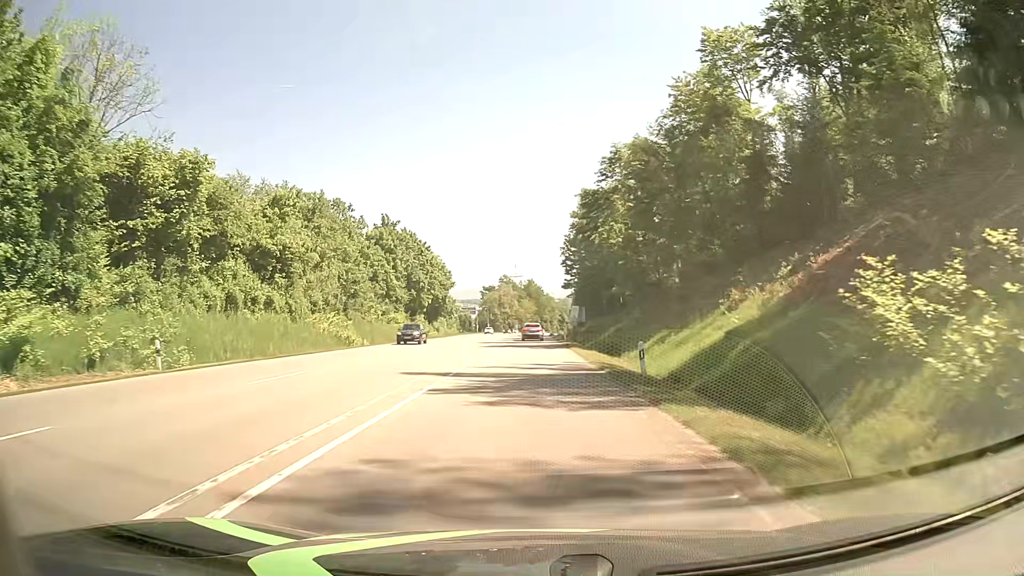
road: secondary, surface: asphalt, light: Day
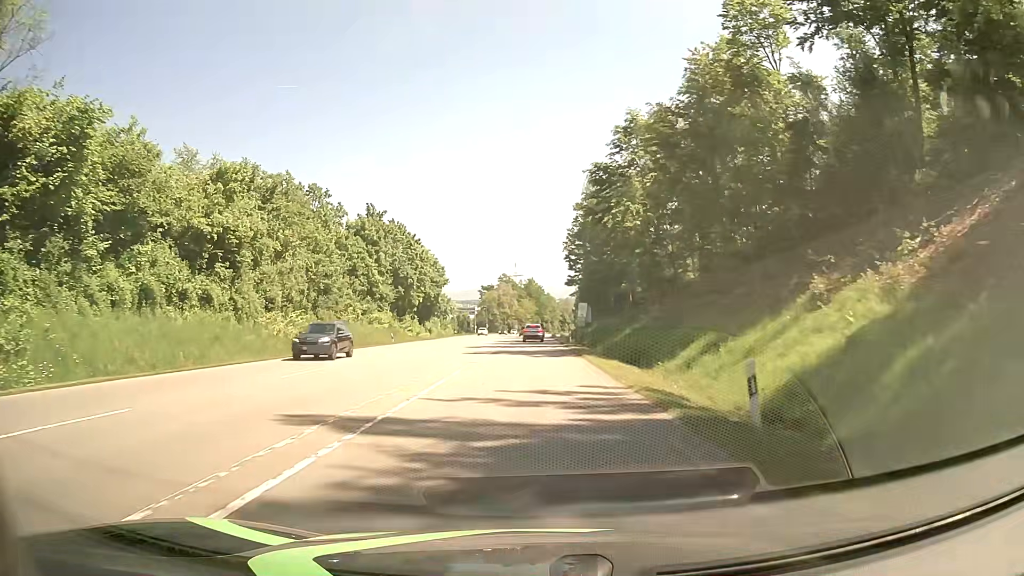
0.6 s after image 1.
(-0.1, +9.2) m; 0°
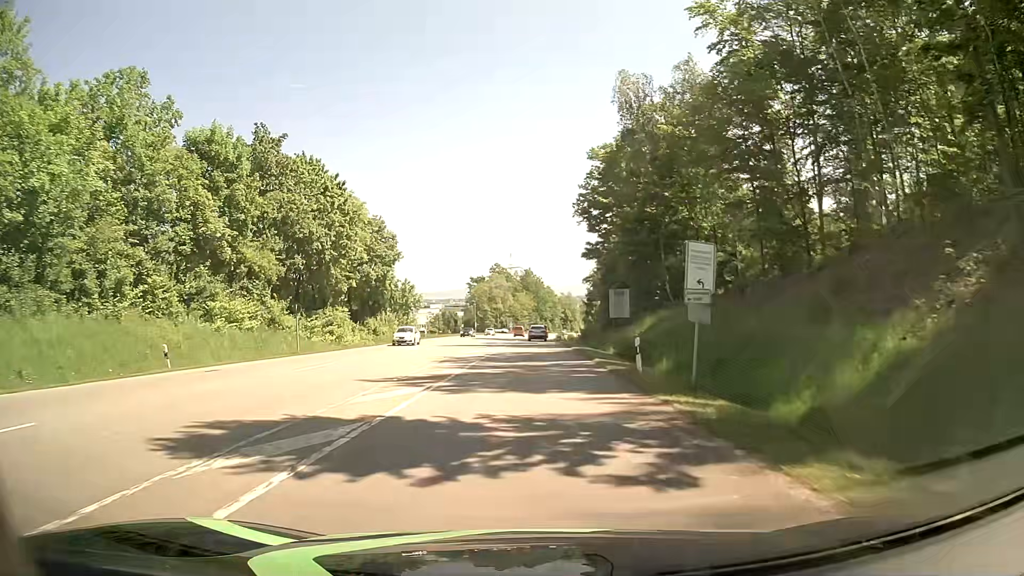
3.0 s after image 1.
(0.0, +36.8) m; 0°
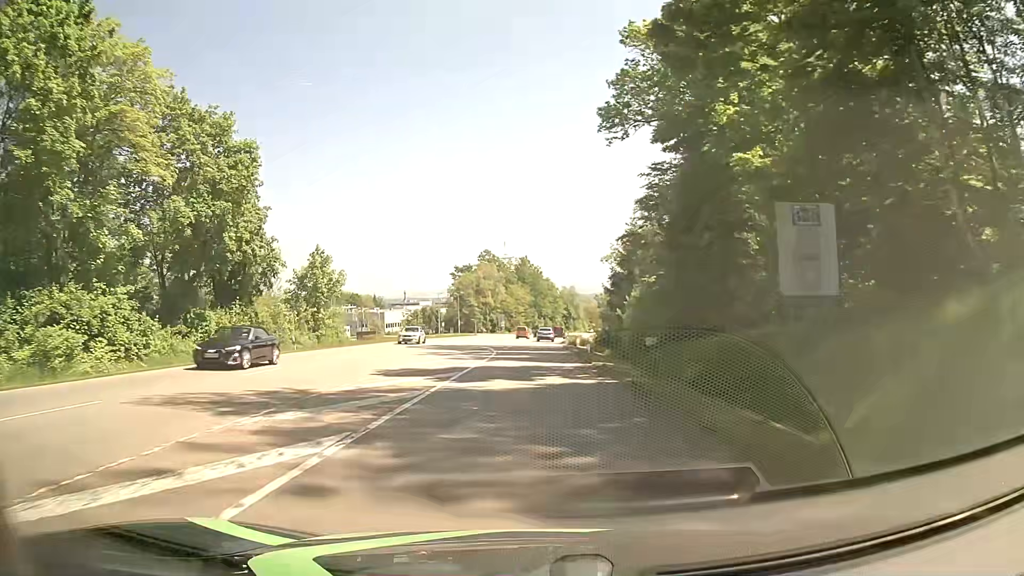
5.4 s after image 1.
(0.0, +36.7) m; 0°
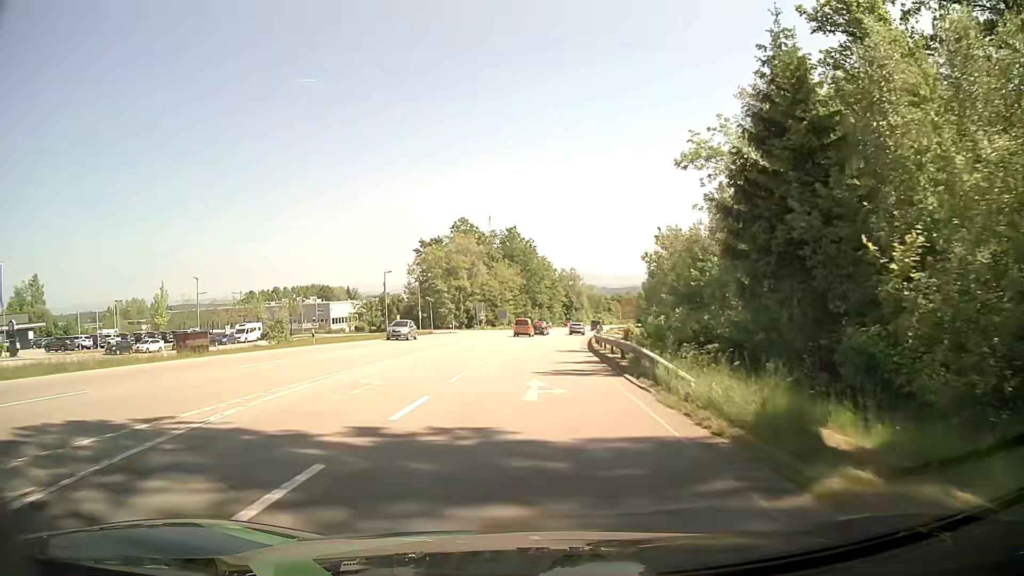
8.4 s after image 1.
(+0.3, +45.9) m; +1°
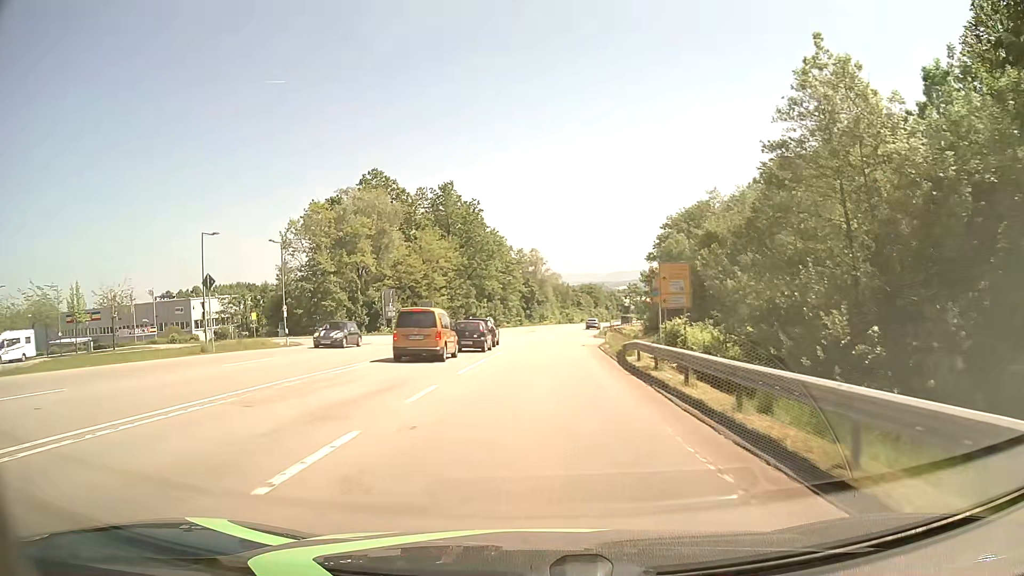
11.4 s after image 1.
(+1.2, +45.7) m; +4°
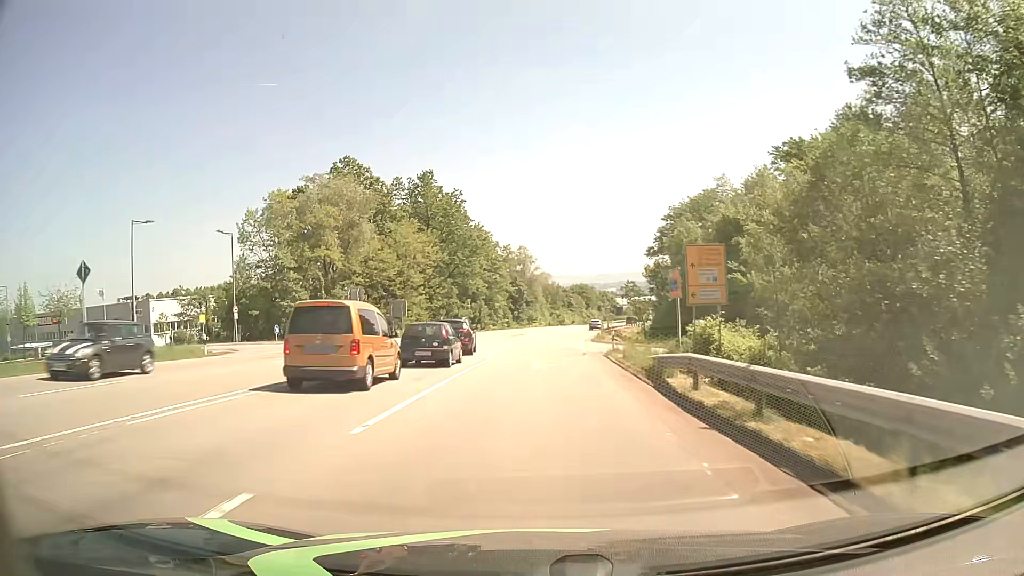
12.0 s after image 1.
(+0.1, +9.1) m; +1°
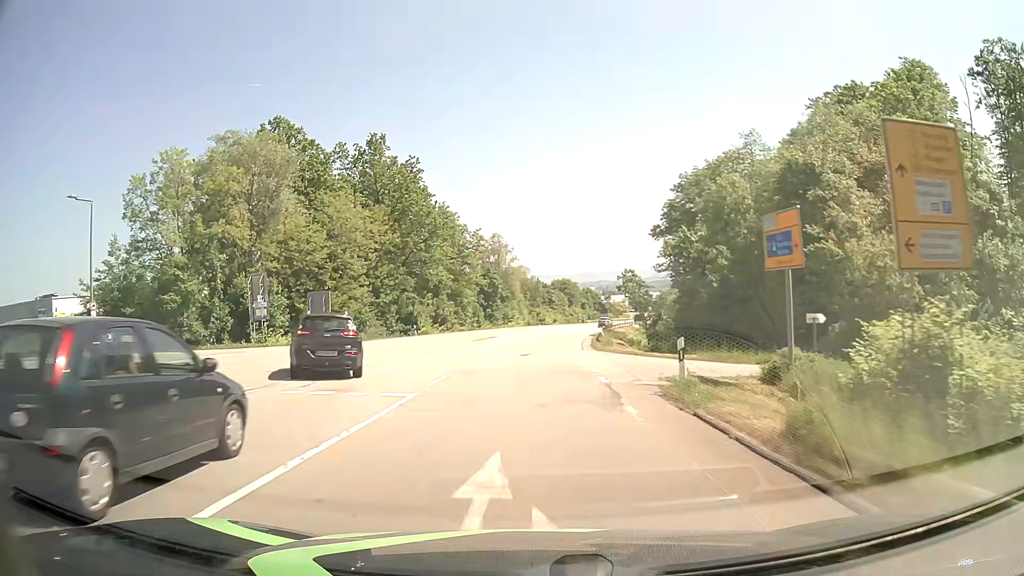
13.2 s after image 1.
(+0.4, +18.3) m; +2°
(0, +10) (0, +20) (+1, +30) (+1, +40) (+2, +50) (+3, +60) (+4, +70) (+5, +80) (+7, +90) (+9, +99) m
